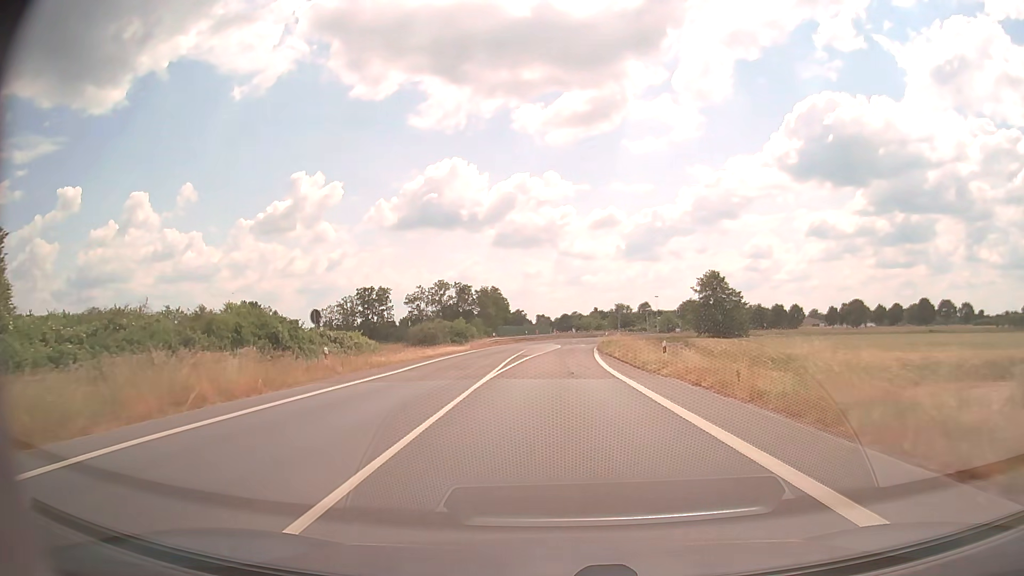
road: primary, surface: asphalt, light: Day
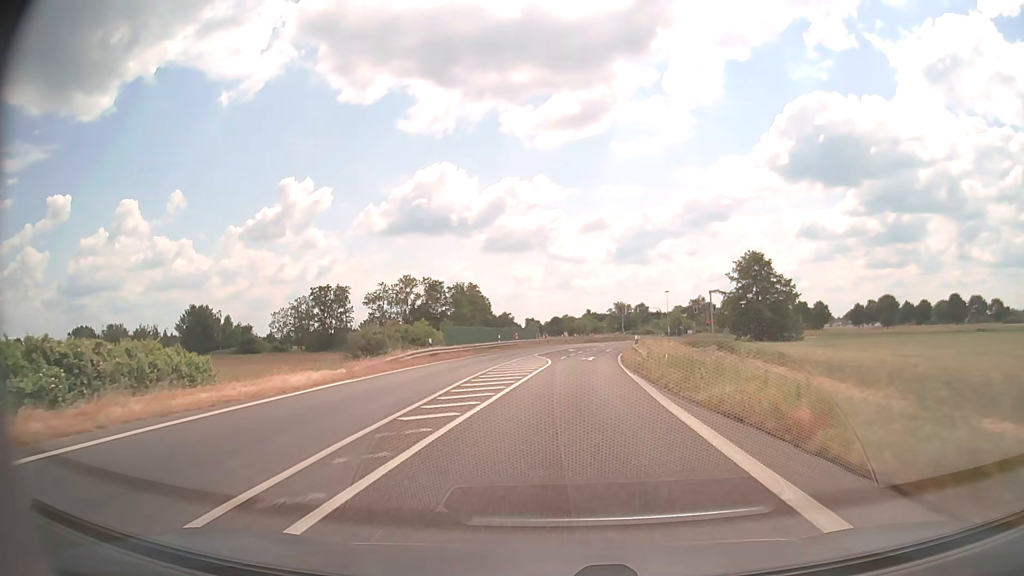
(+0.2, +30.6) m; +1°
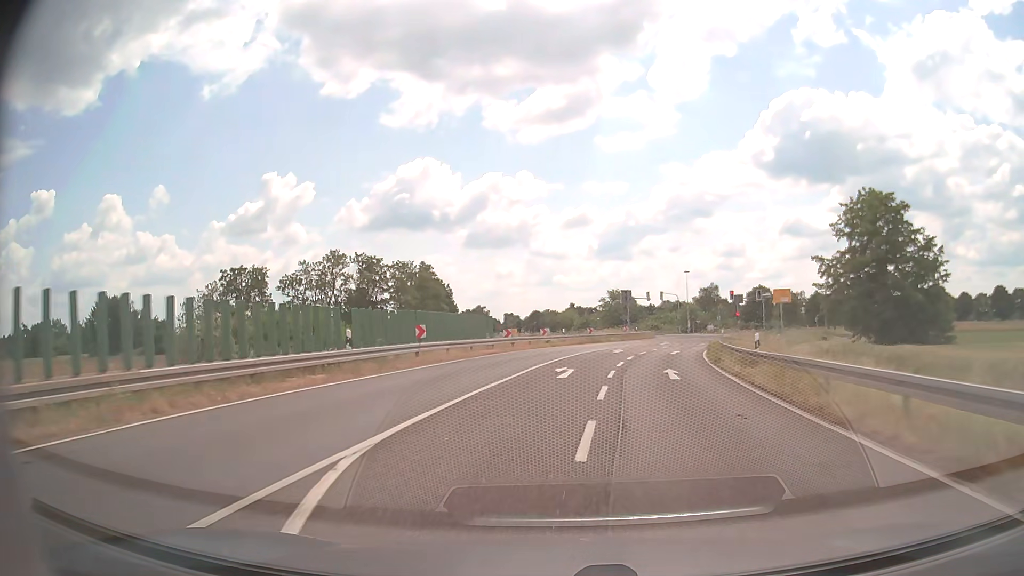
(+0.5, +39.3) m; +2°
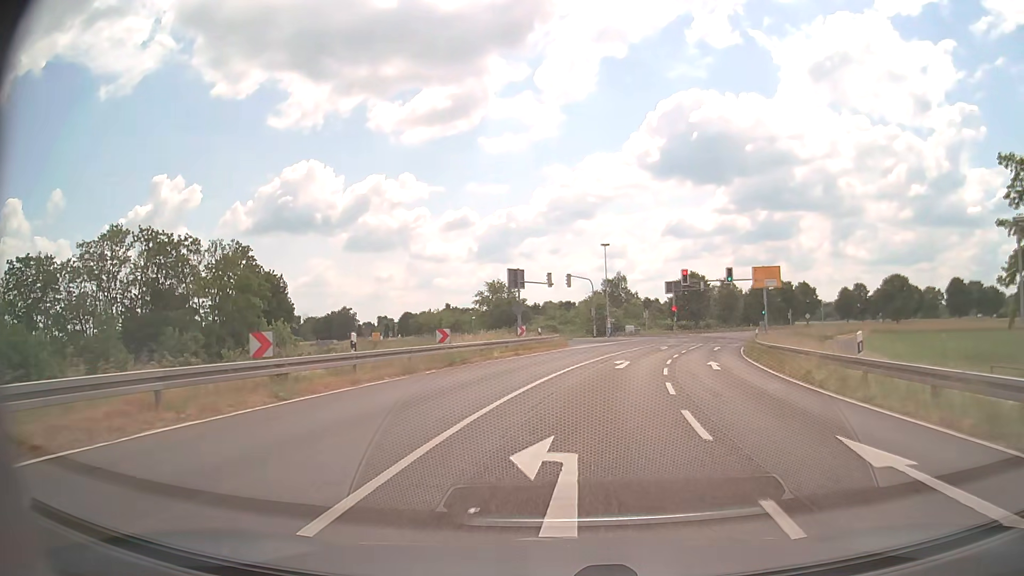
(+2.4, +34.5) m; +10°
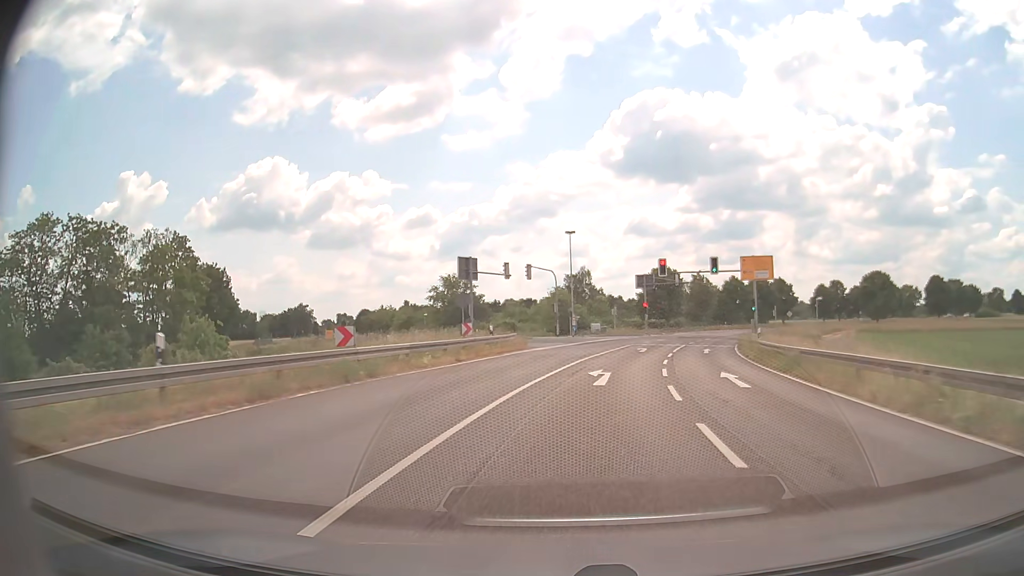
(+0.2, +7.7) m; +3°
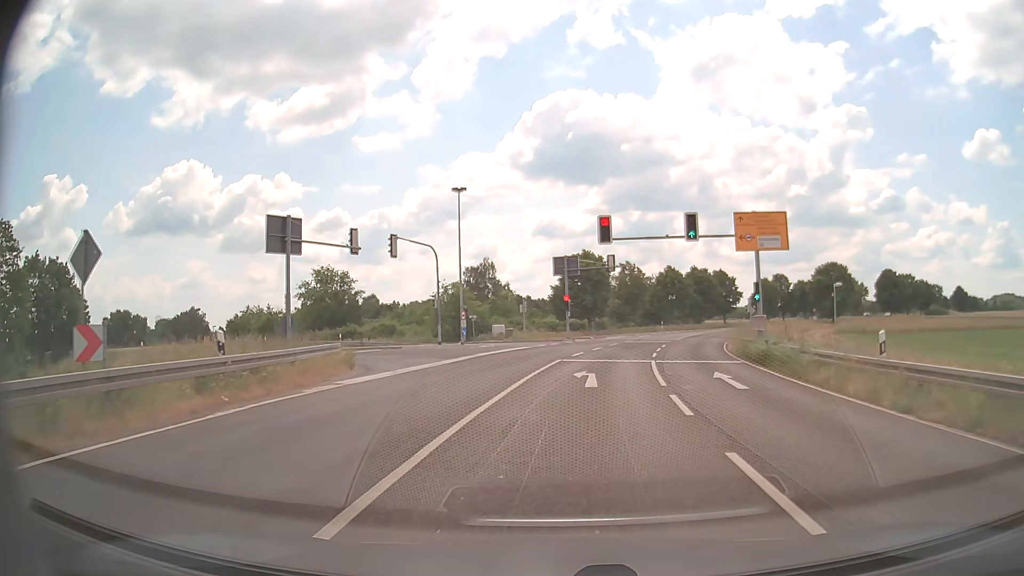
(+1.5, +19.9) m; +8°
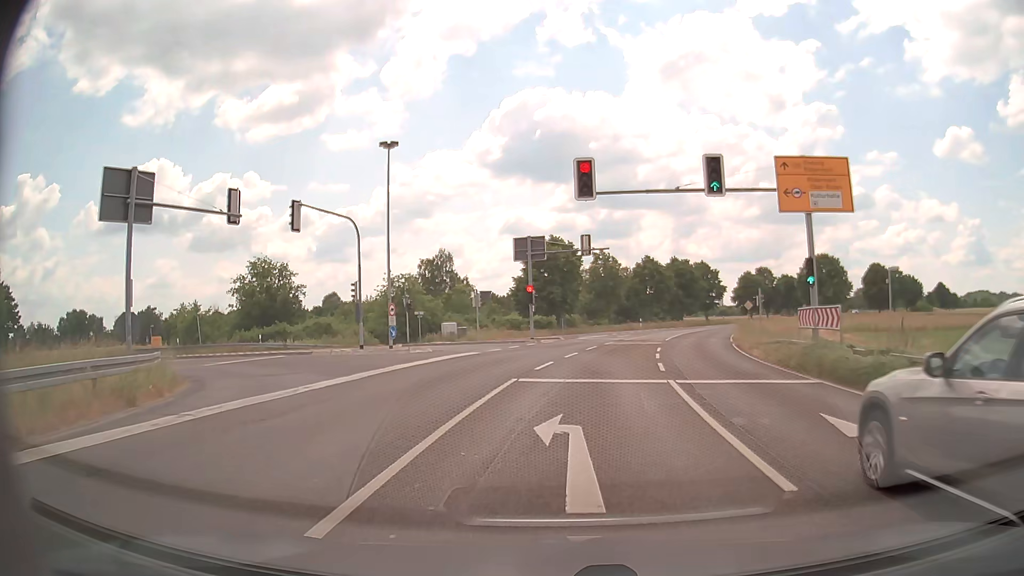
(+0.3, +10.0) m; +3°
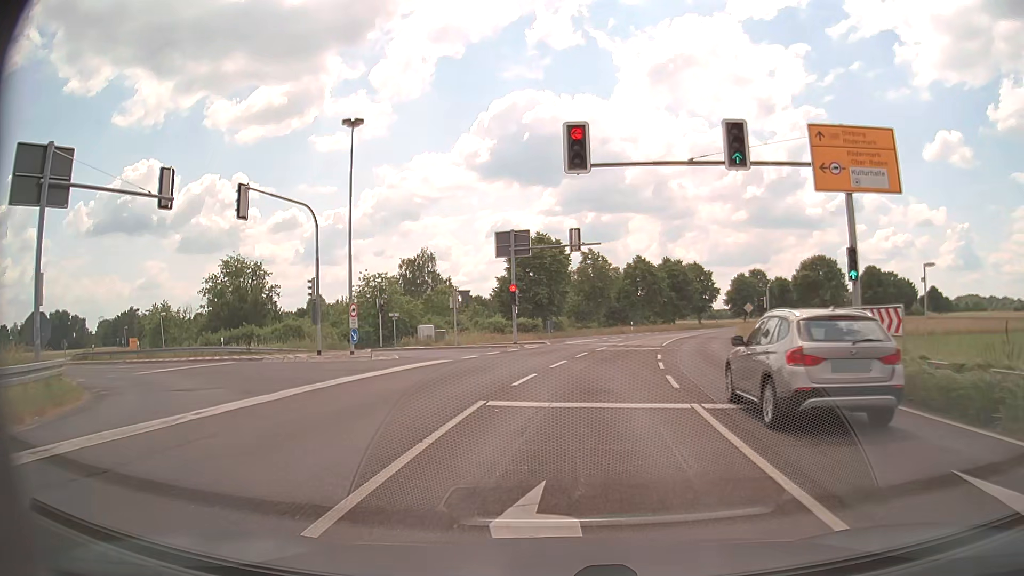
(0.0, +3.9) m; +1°
